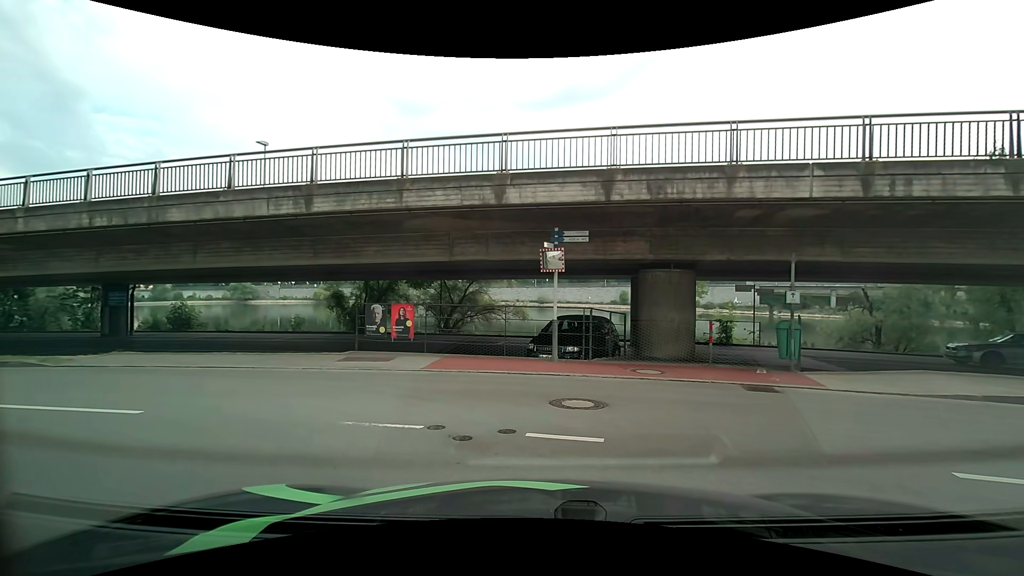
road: primary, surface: asphalt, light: Day
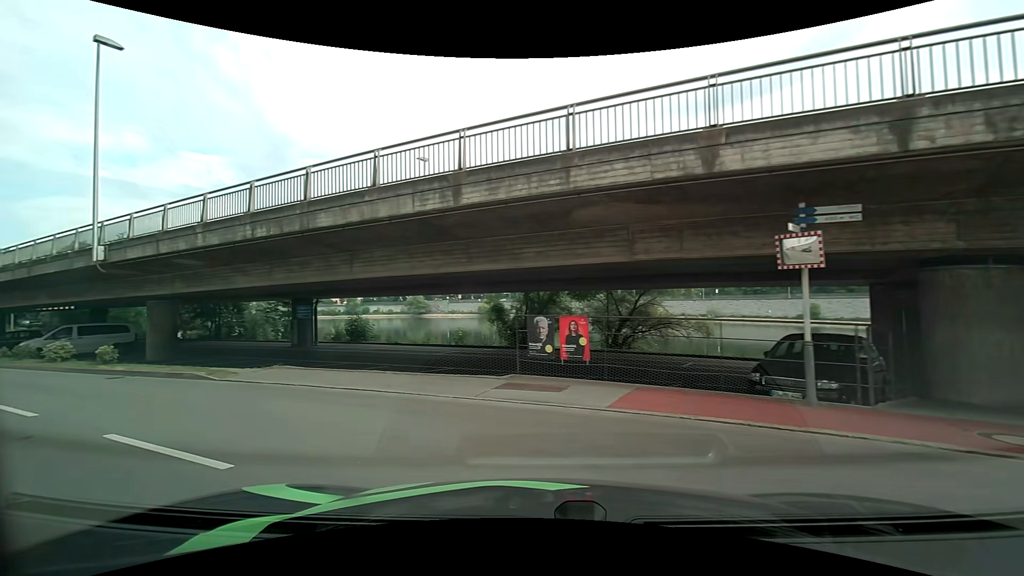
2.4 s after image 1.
(-0.4, +3.2) m; -19°
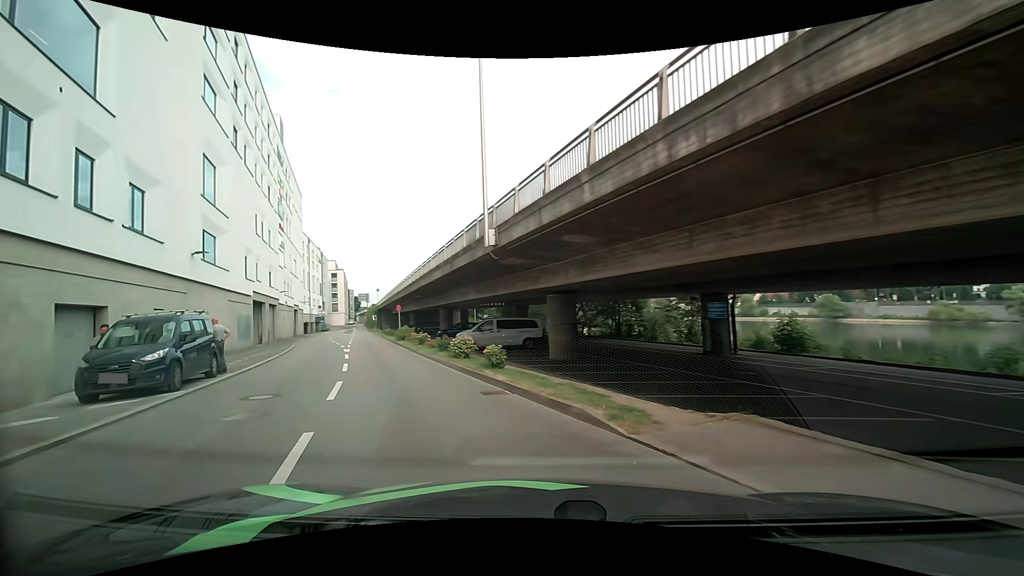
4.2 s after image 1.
(-3.0, +7.4) m; -42°
(-2, +10) (-6, +19) (-10, +28) (-14, +37) (-18, +46) (-22, +56) (-26, +65) (-30, +74) (-34, +83) (-38, +92) m
